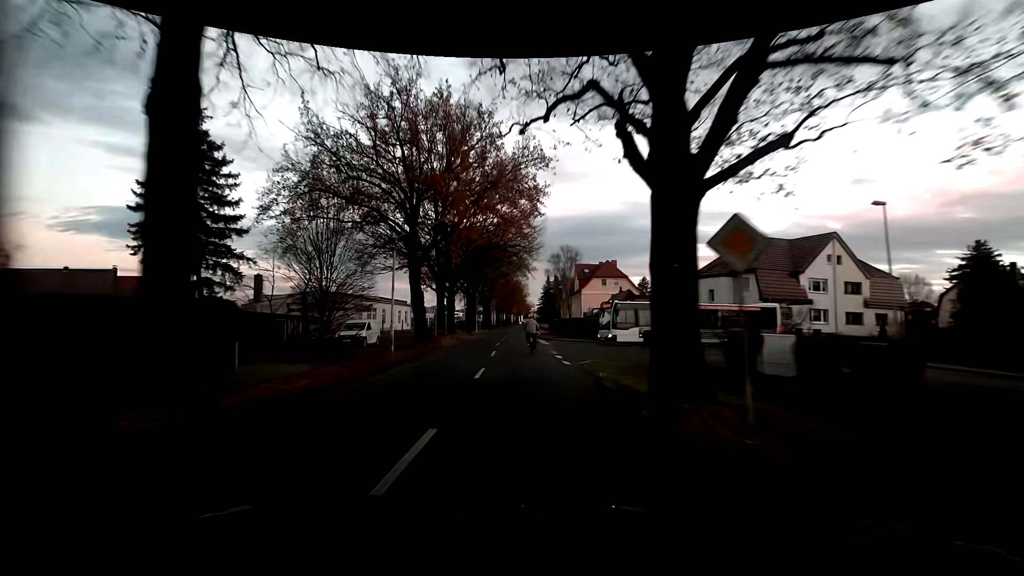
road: residential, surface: asphalt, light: Dusk
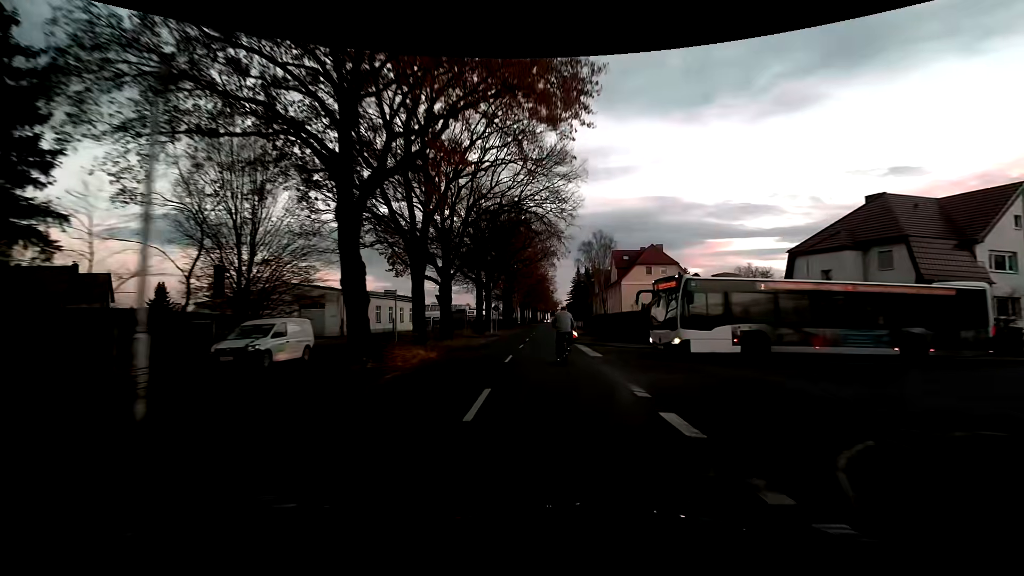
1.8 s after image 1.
(-0.4, +14.4) m; -3°
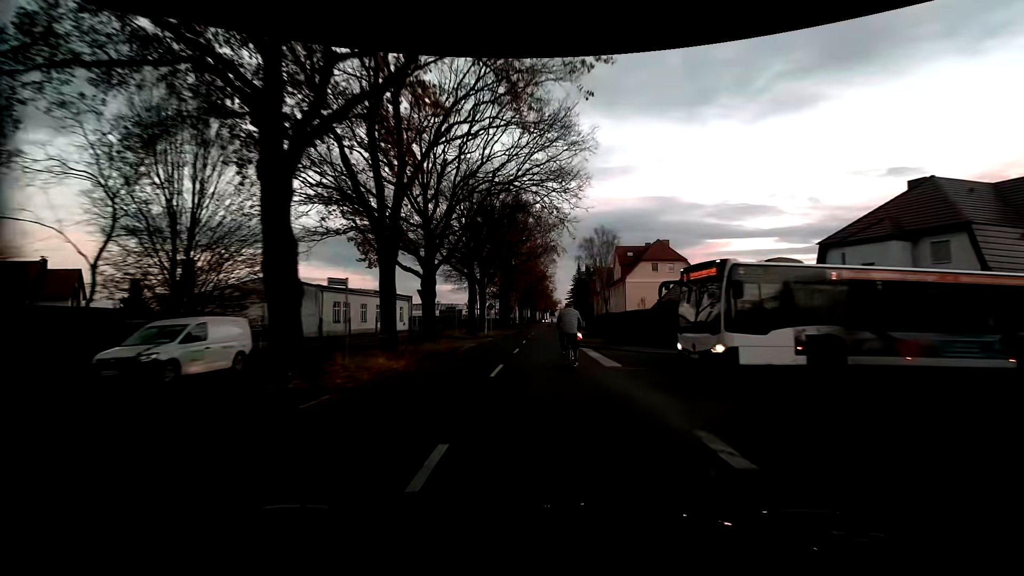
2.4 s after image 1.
(0.0, +4.4) m; 0°
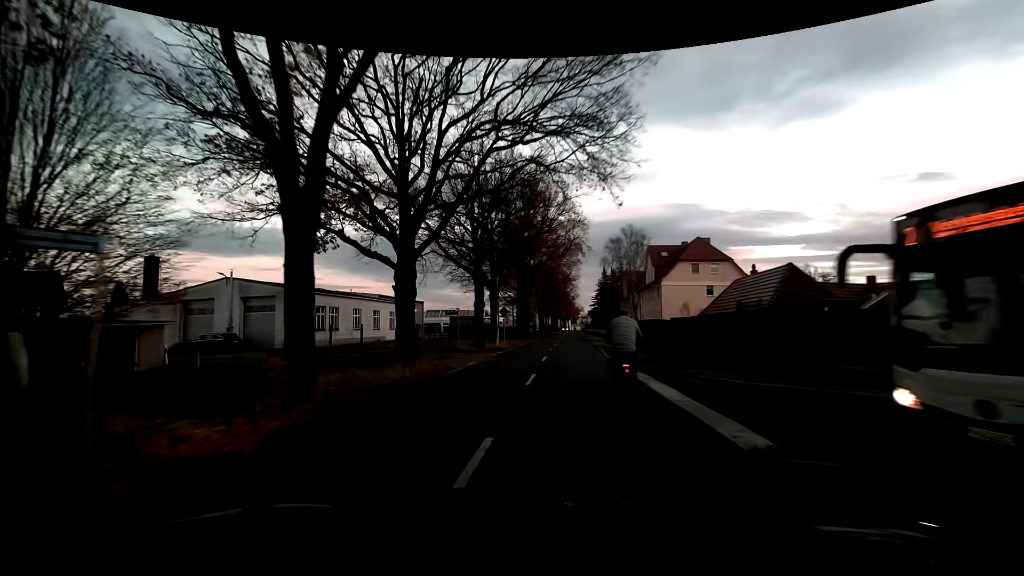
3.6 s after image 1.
(-0.1, +8.1) m; -3°
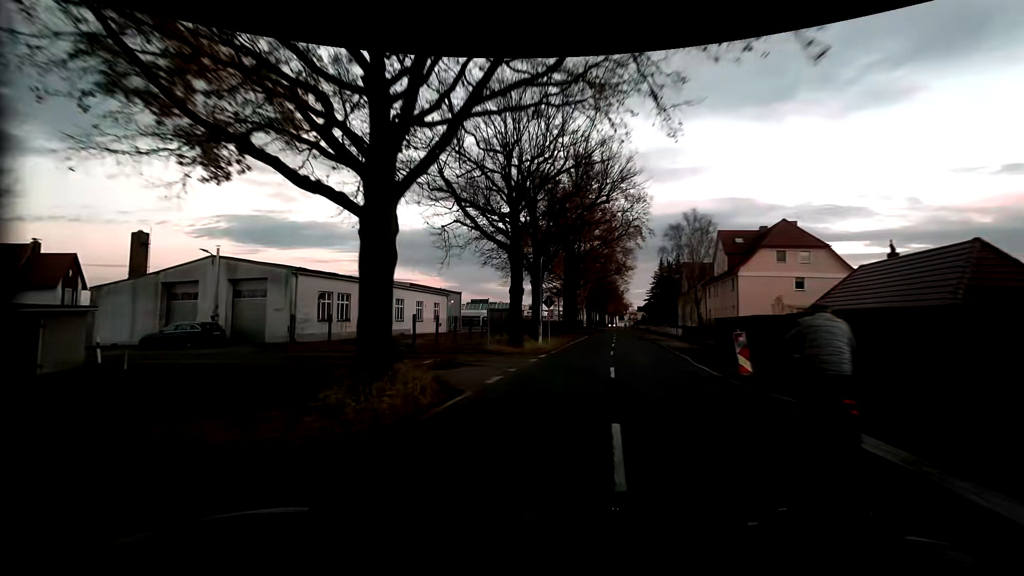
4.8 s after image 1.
(-0.3, +8.1) m; -4°
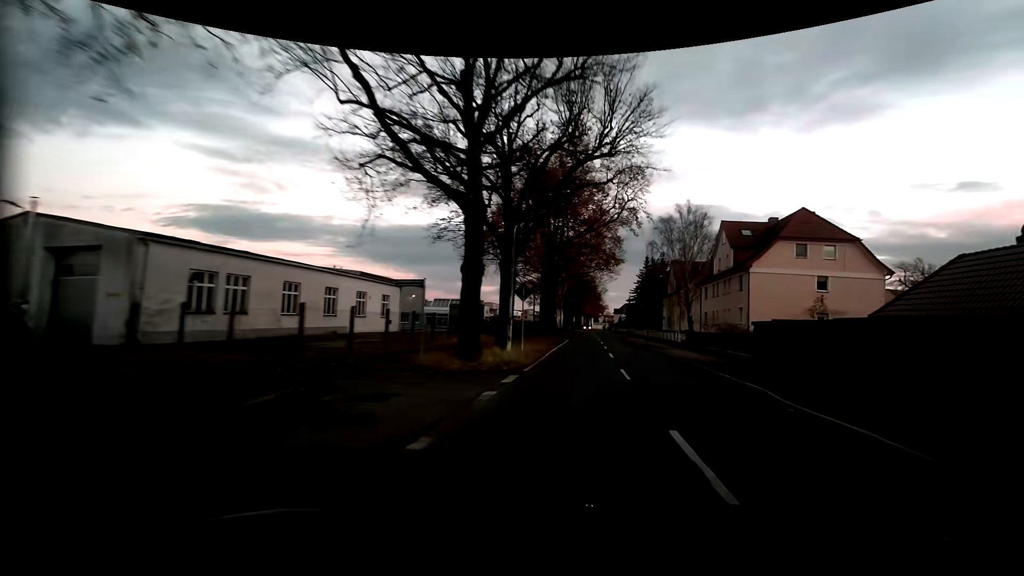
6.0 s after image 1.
(+0.1, +9.6) m; +3°
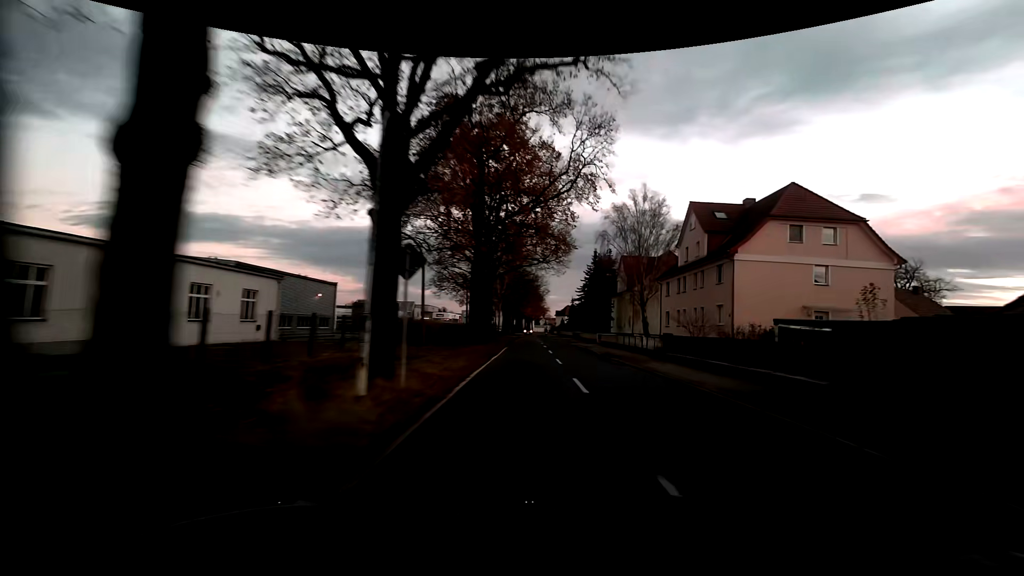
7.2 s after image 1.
(+0.7, +11.3) m; +7°
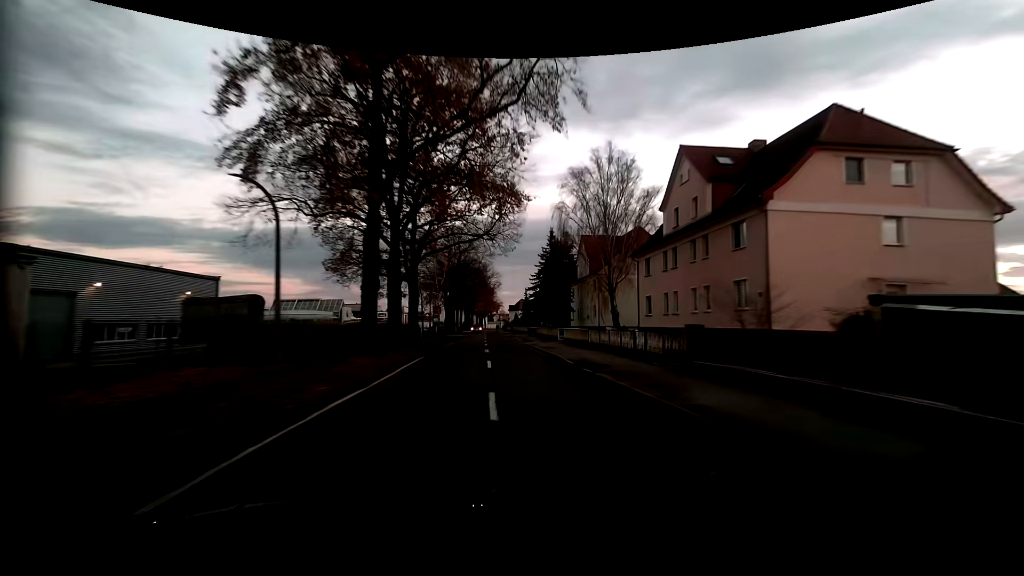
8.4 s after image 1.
(+0.8, +12.9) m; +5°
(0, +10) (0, +20) (-1, +30) (-2, +40) (-3, +50) (-4, +60) (-5, +70) (-6, +80) (-7, +90) (-8, +100) m
